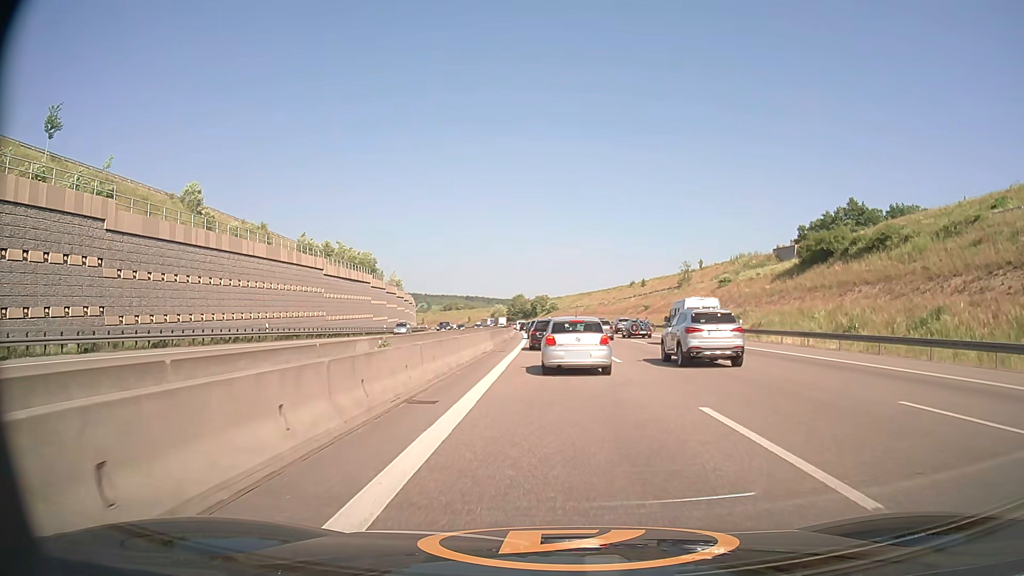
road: motorway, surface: asphalt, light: Day
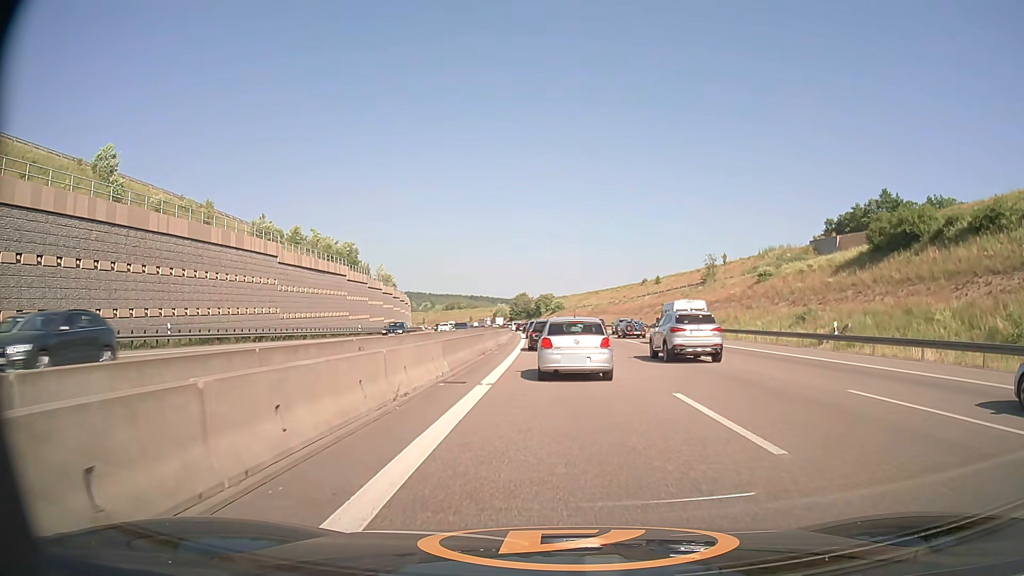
(-0.1, +15.1) m; 0°
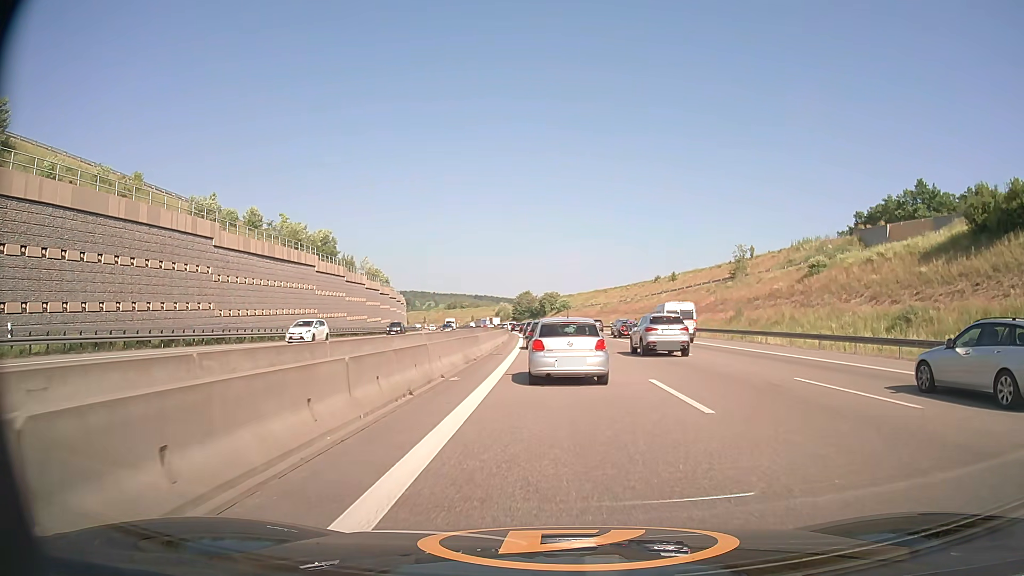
(-0.1, +14.1) m; 0°
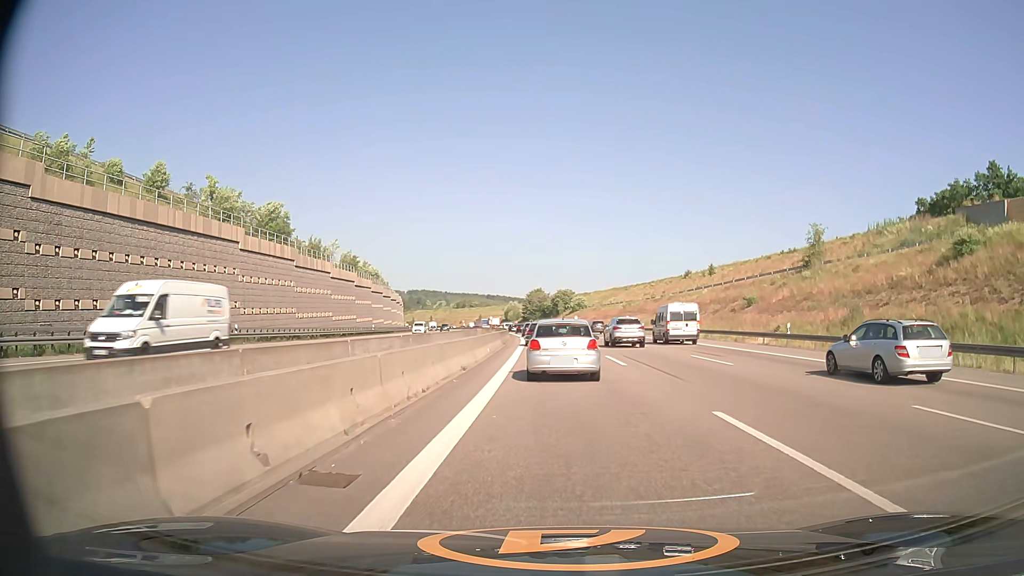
(-0.3, +23.0) m; -1°
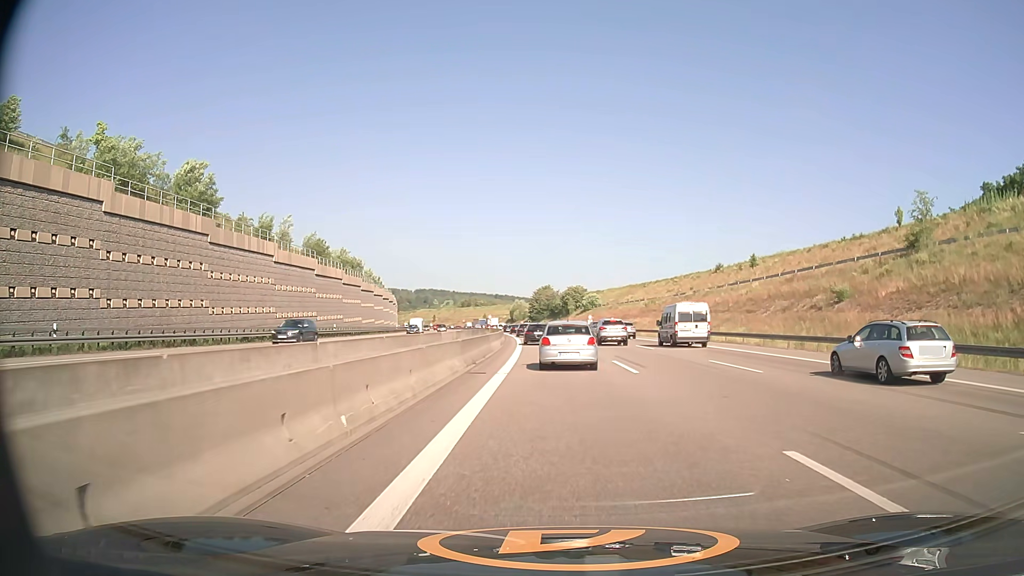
(-0.1, +20.6) m; -1°
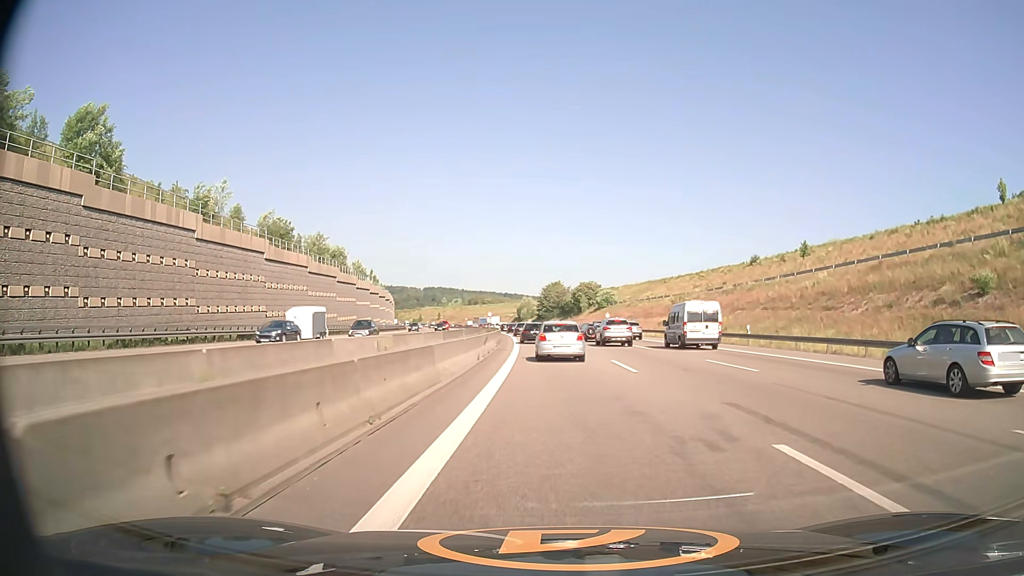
(-0.1, +17.2) m; -1°
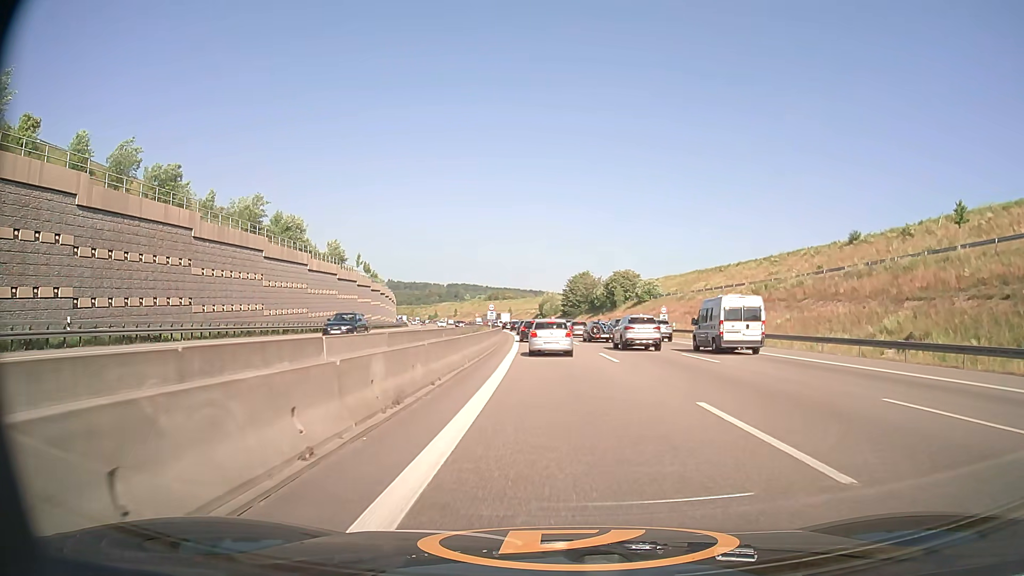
(-0.4, +30.9) m; -2°
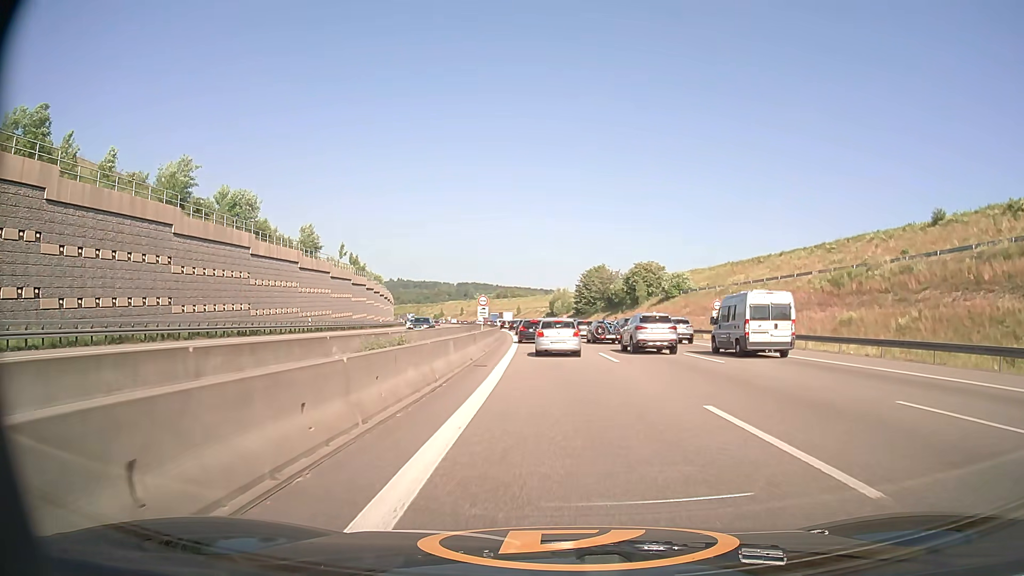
(-0.2, +17.8) m; -1°
(0, +10) (0, +20) (0, +30) (-1, +40) (-1, +50) (-2, +60) (-3, +70) (-3, +80) (-4, +90) (-5, +100) m
